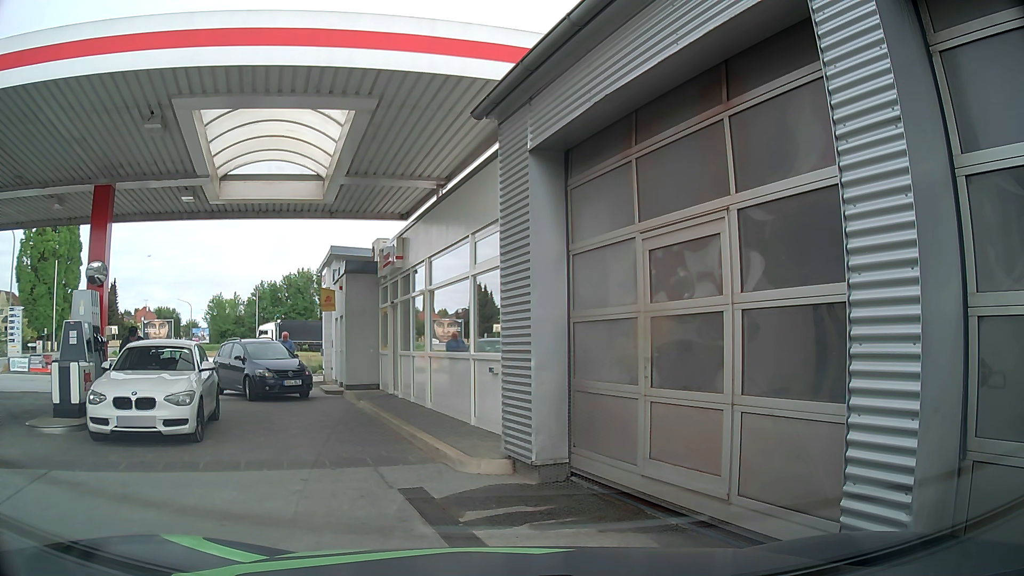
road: service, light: Day
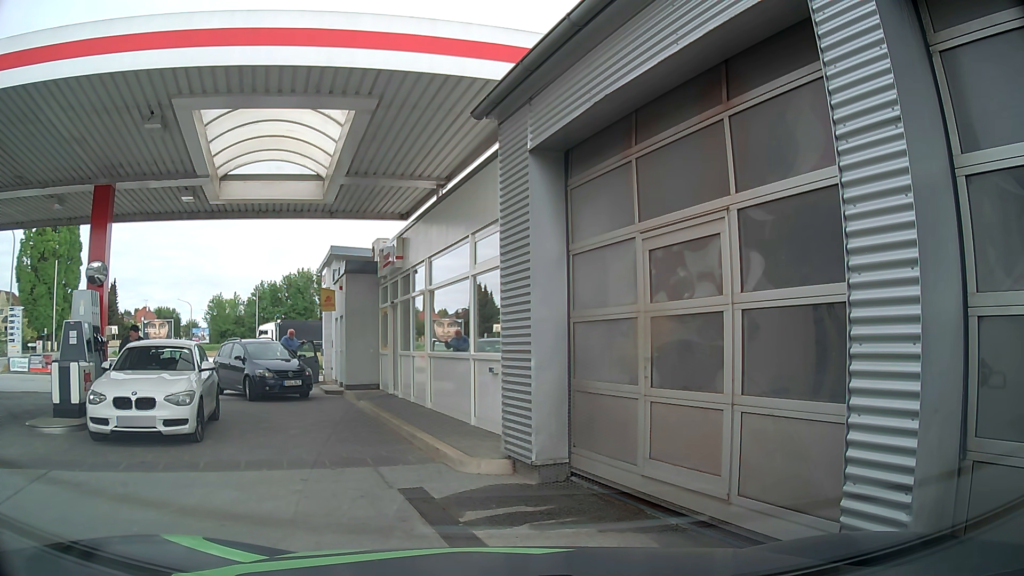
(0.0, 0.0) m; 0°
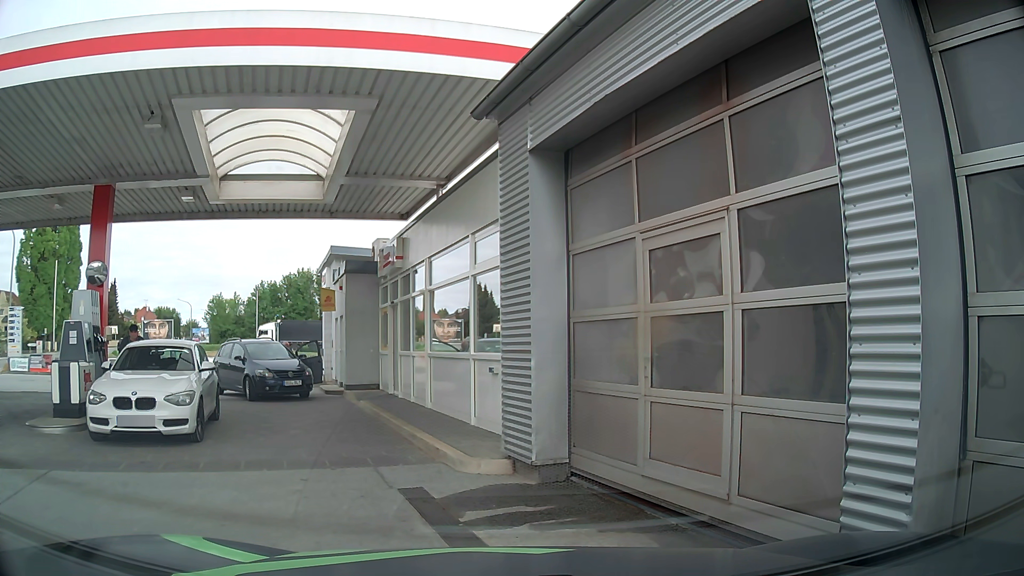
(0.0, 0.0) m; 0°
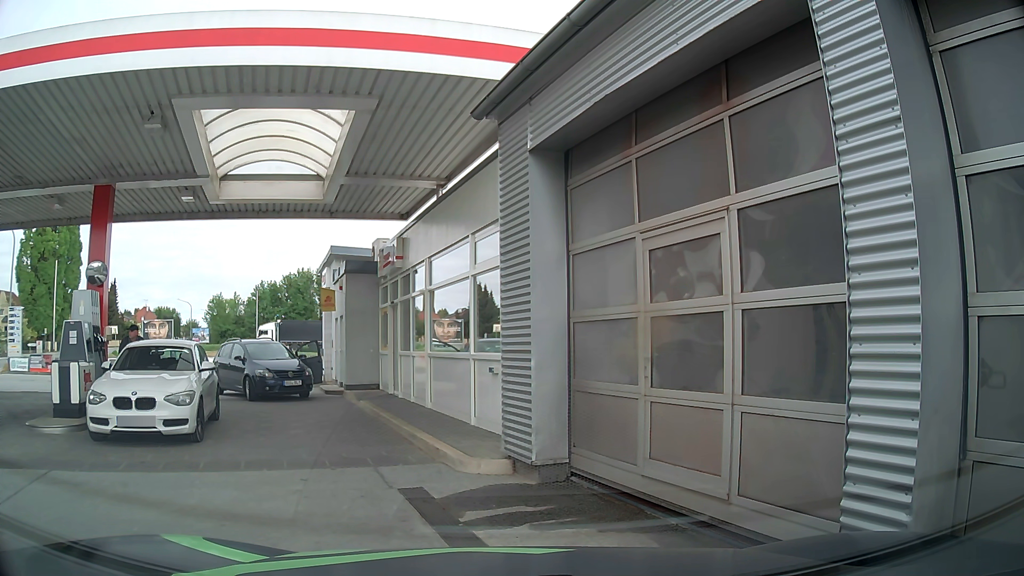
(0.0, 0.0) m; 0°
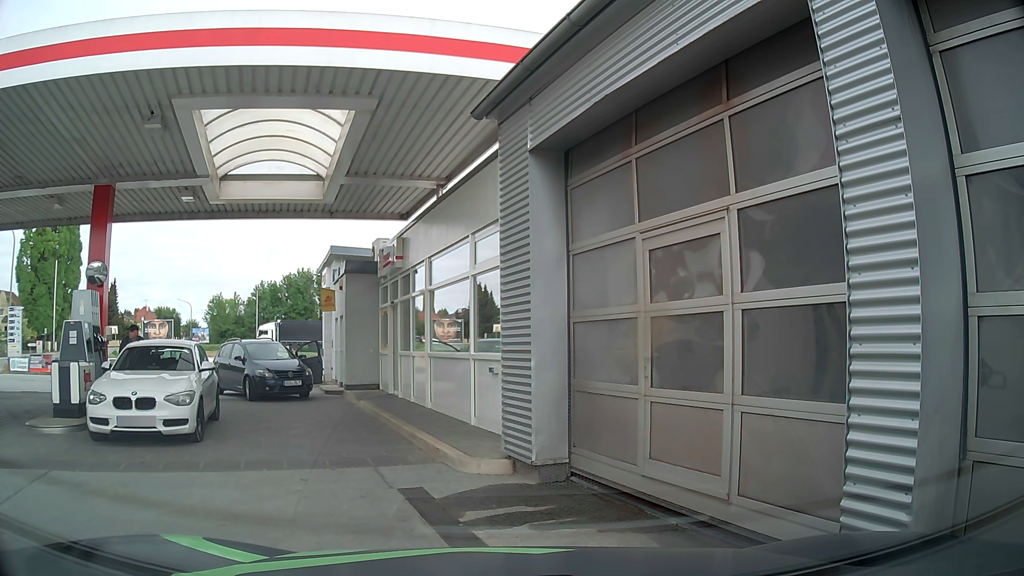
(0.0, 0.0) m; 0°
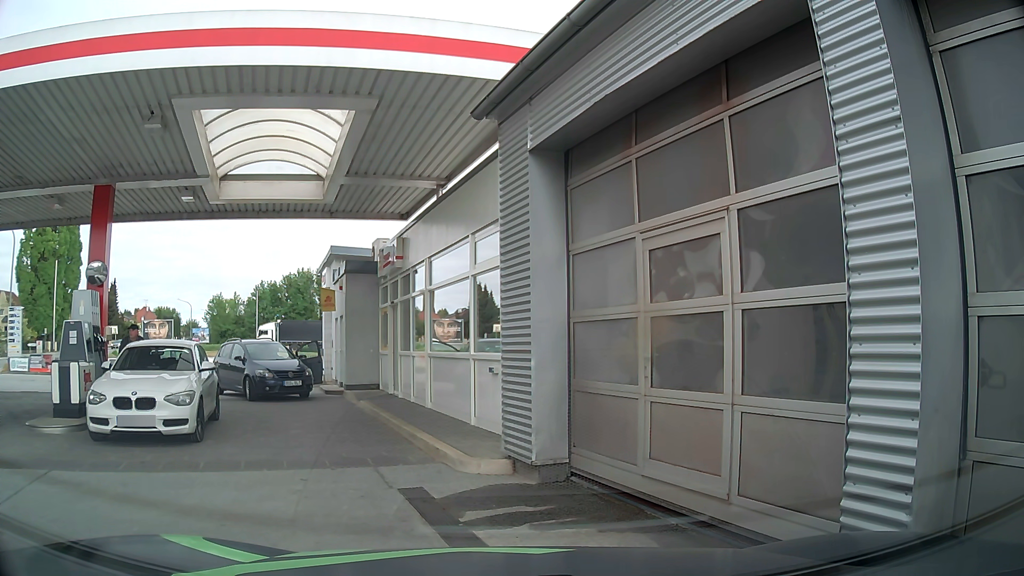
(0.0, 0.0) m; 0°
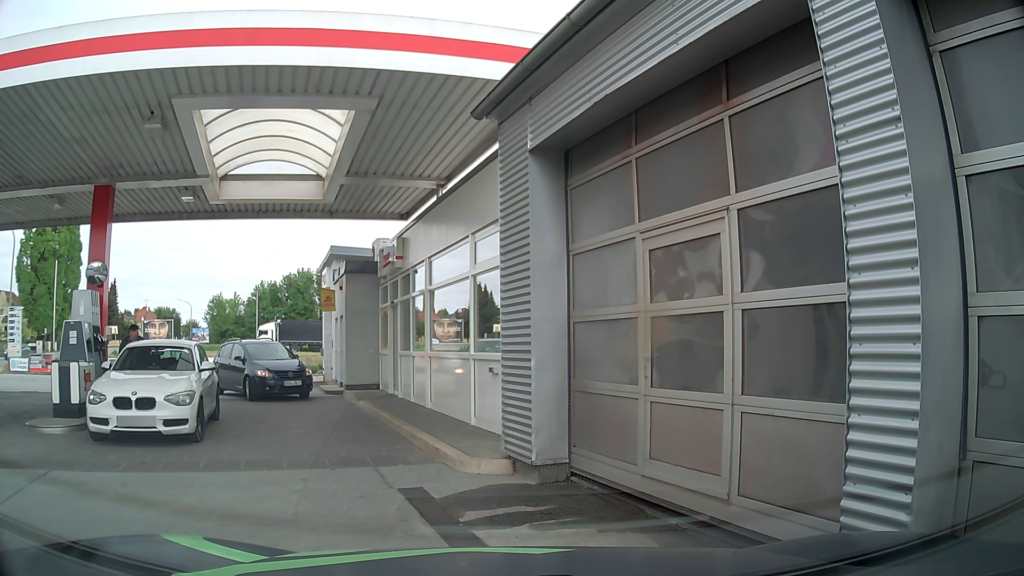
(0.0, 0.0) m; 0°
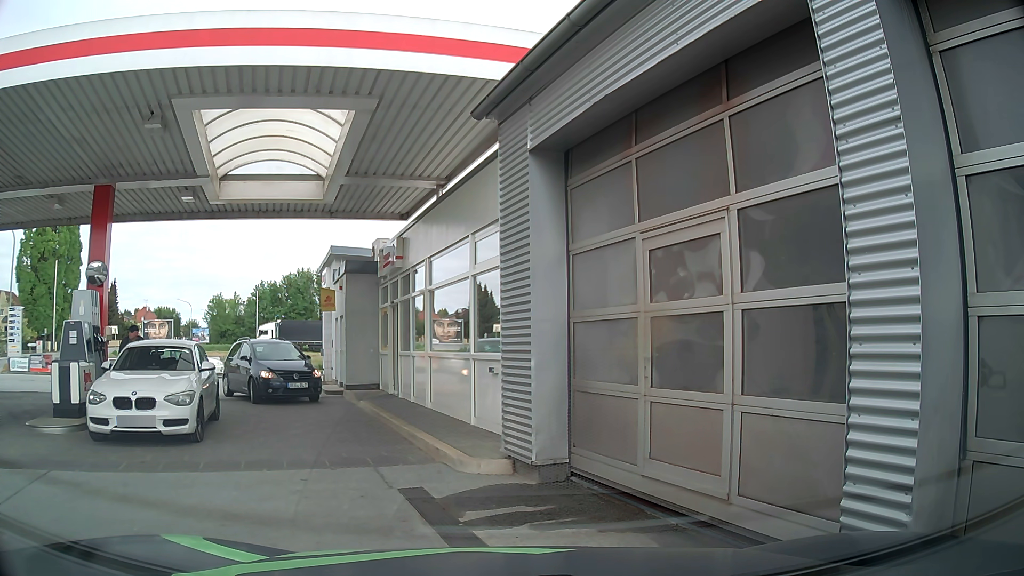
(0.0, 0.0) m; 0°
